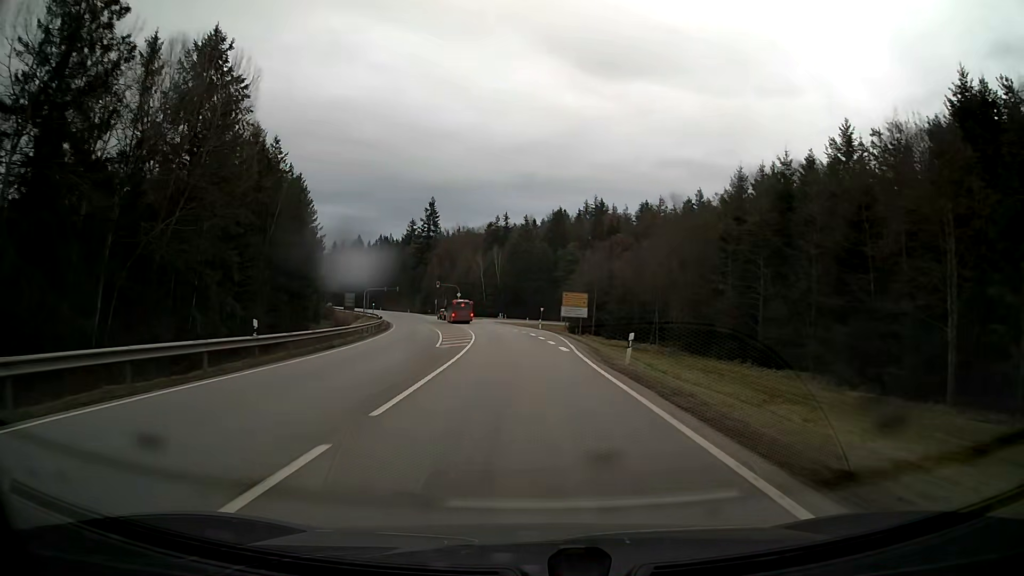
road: secondary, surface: asphalt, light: Day
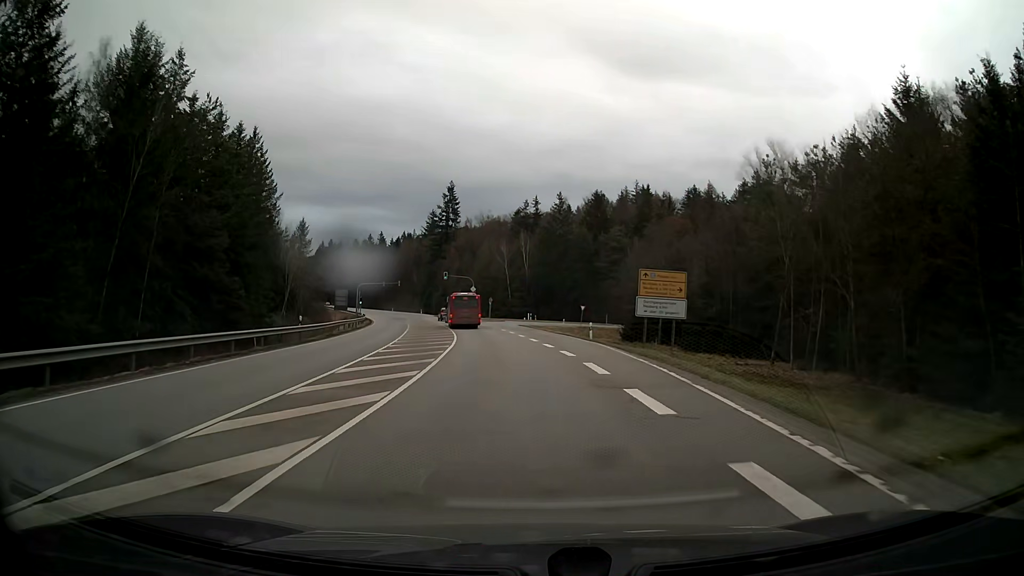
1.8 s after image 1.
(-0.7, +29.3) m; -3°
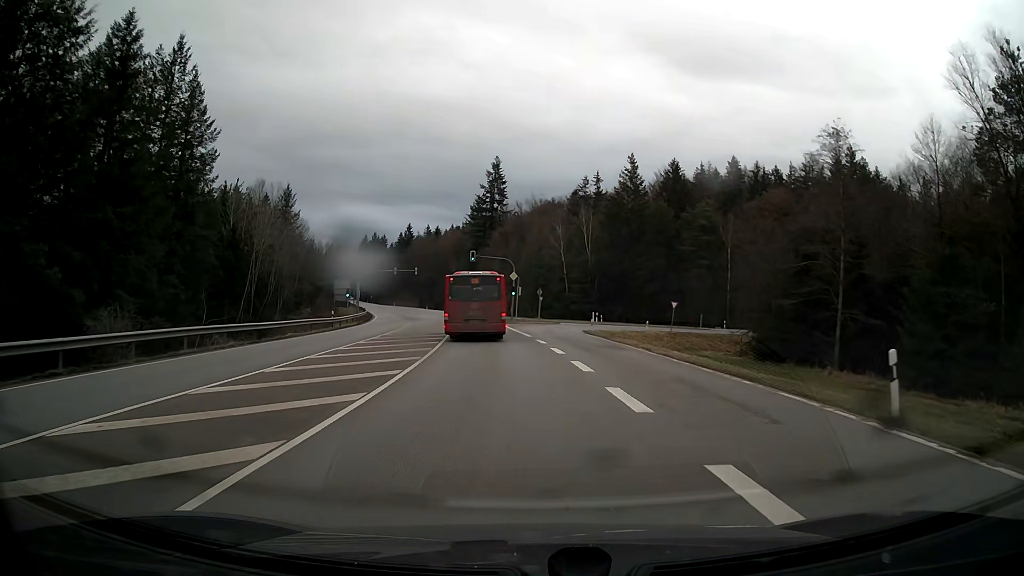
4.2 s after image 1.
(-1.1, +29.8) m; -5°
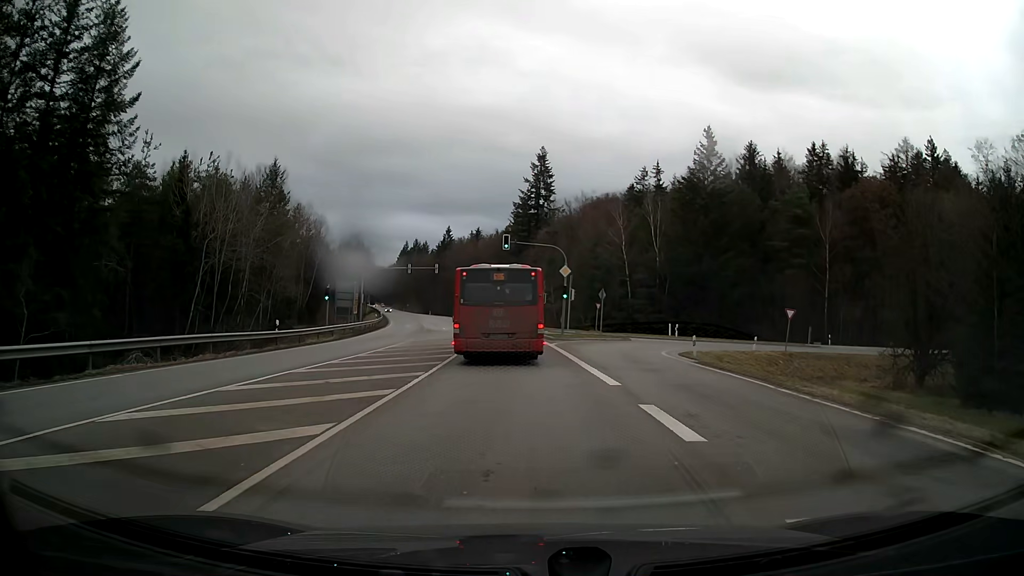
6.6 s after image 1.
(-0.6, +19.2) m; -4°
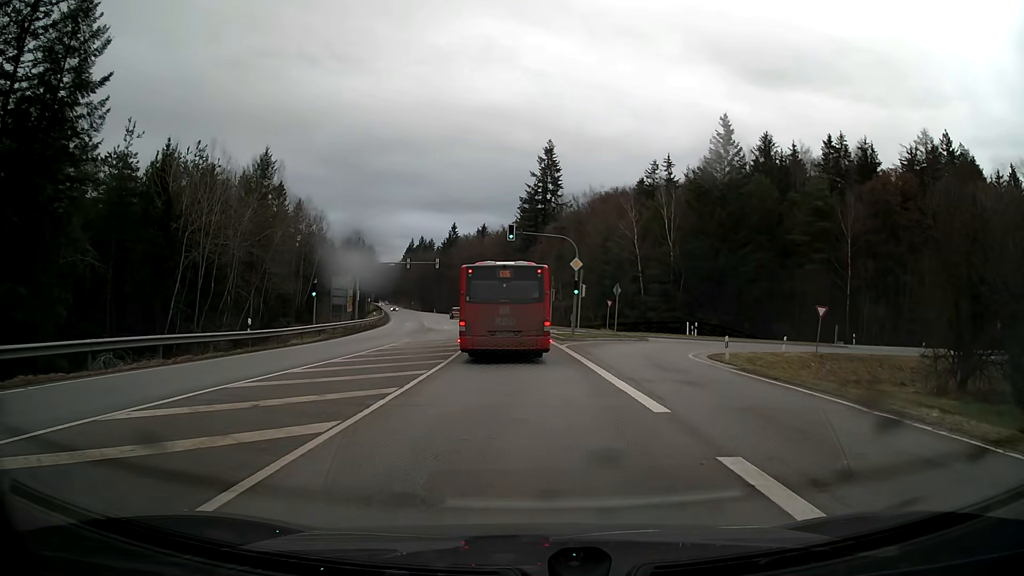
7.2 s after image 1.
(0.0, +4.1) m; -1°
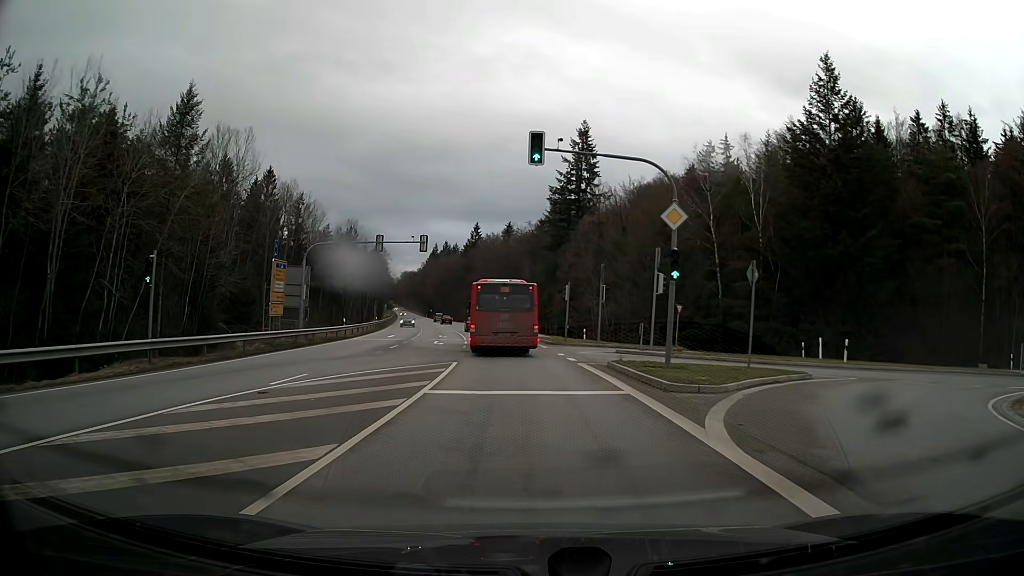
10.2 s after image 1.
(-0.5, +21.7) m; -3°
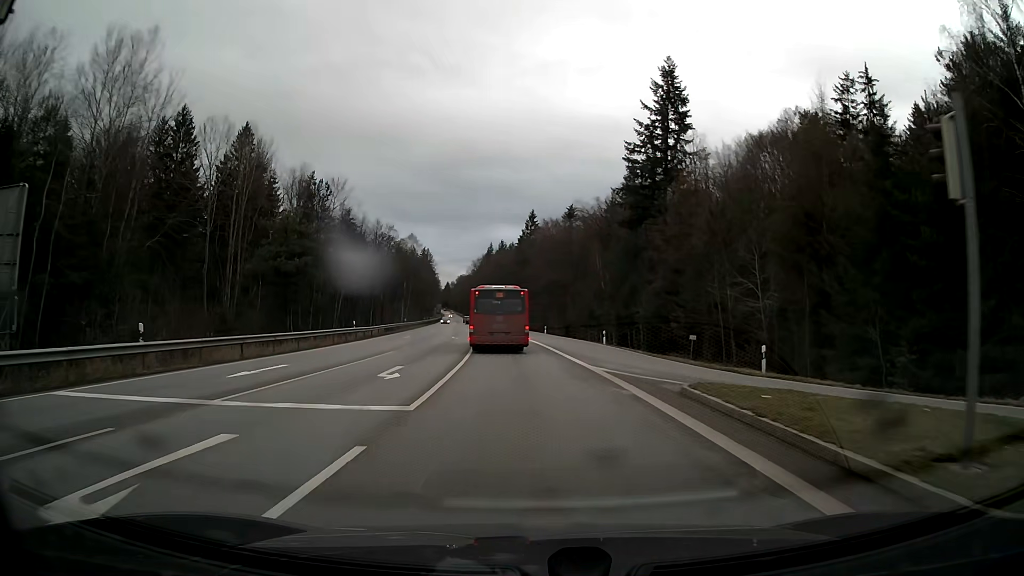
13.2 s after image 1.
(-1.5, +34.1) m; -5°
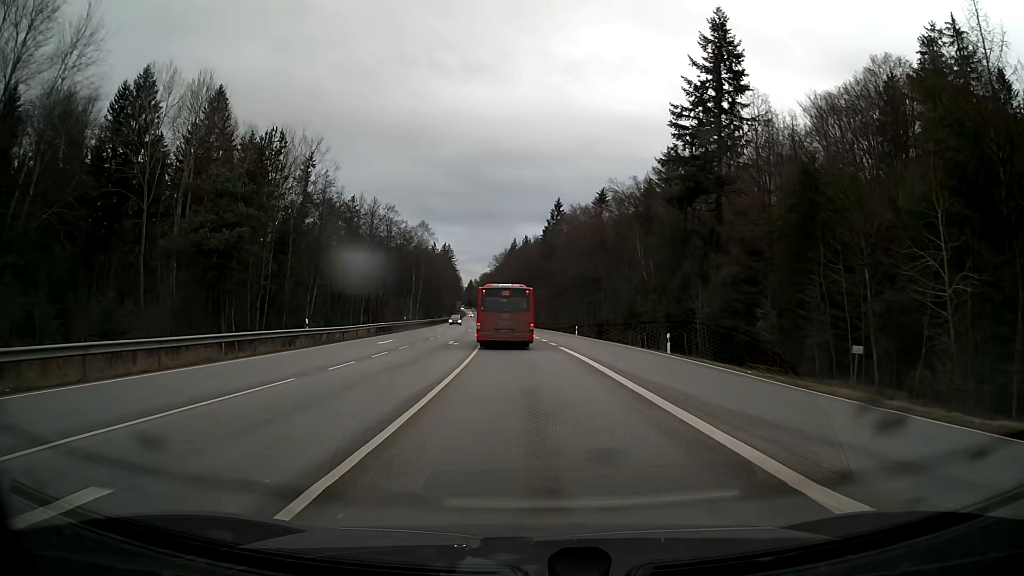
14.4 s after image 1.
(-0.3, +15.9) m; -2°
